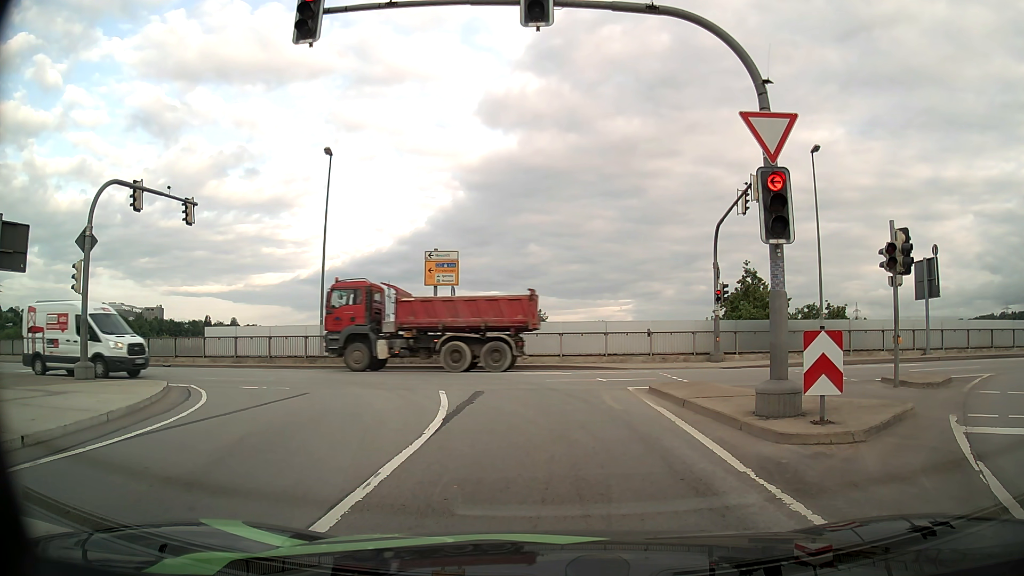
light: Day
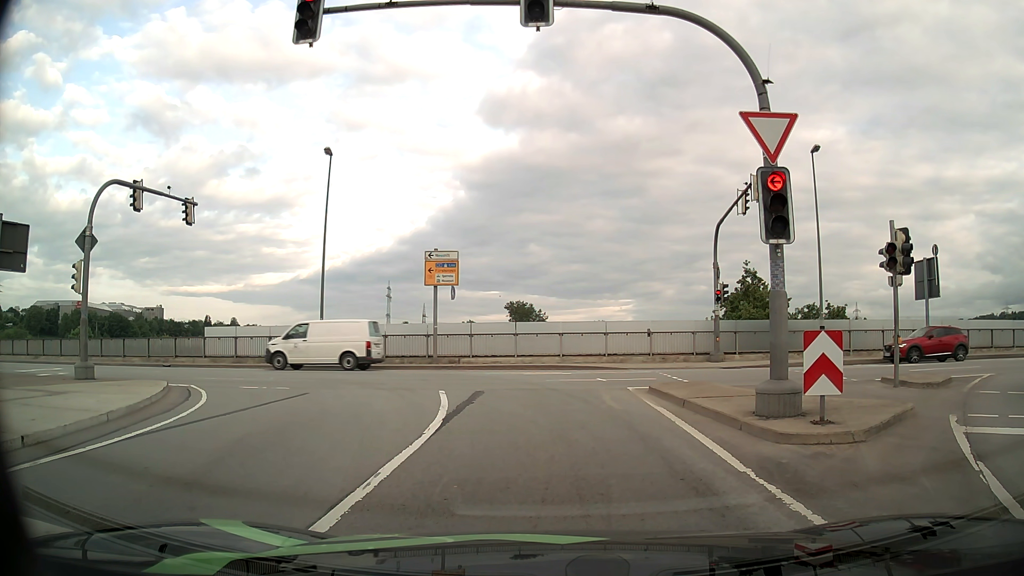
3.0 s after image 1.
(0.0, 0.0) m; 0°
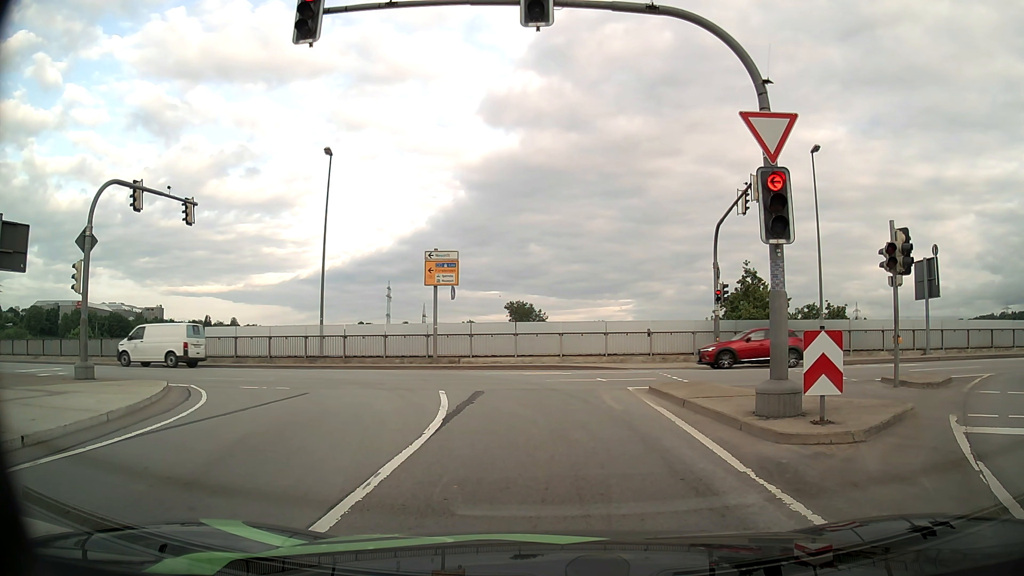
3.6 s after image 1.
(0.0, 0.0) m; 0°
